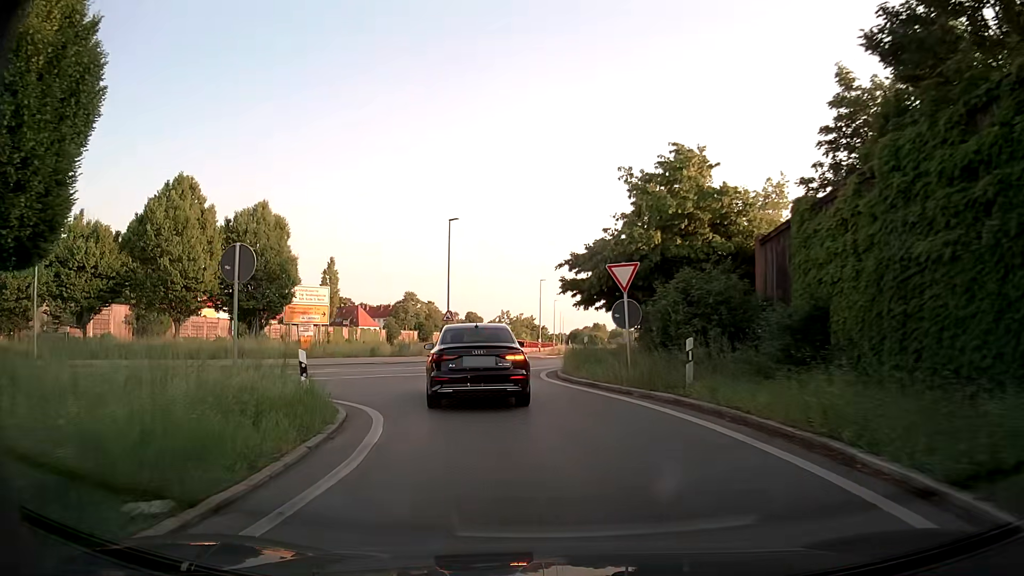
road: trunk_link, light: Day
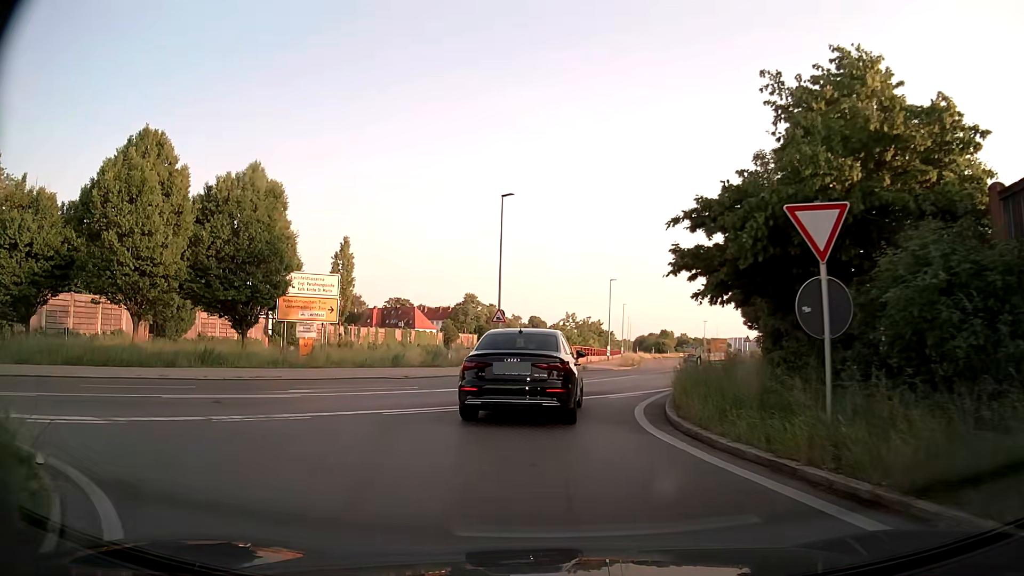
(-0.7, +8.6) m; -7°
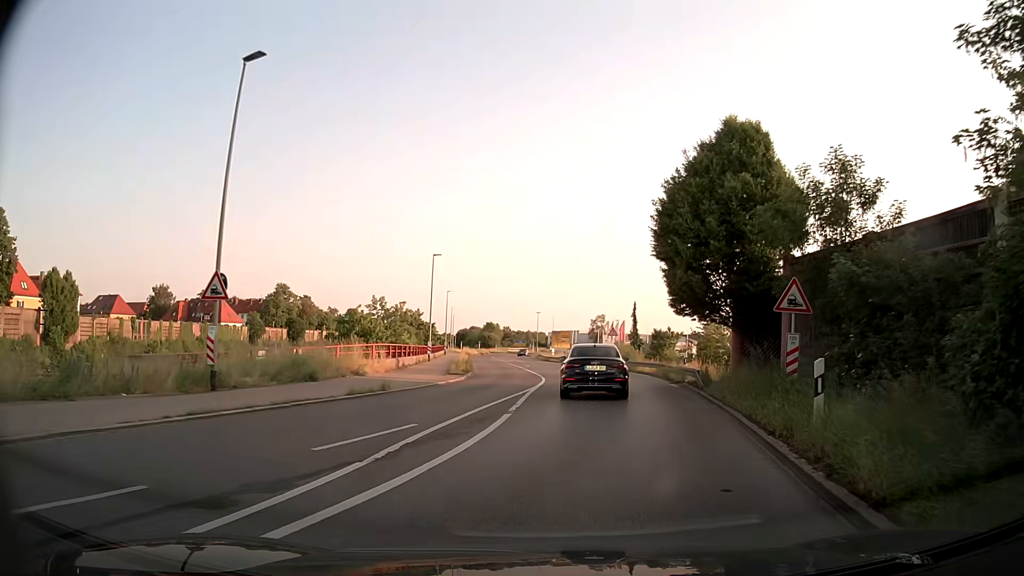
(+1.0, +17.7) m; +14°
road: secondary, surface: asphalt
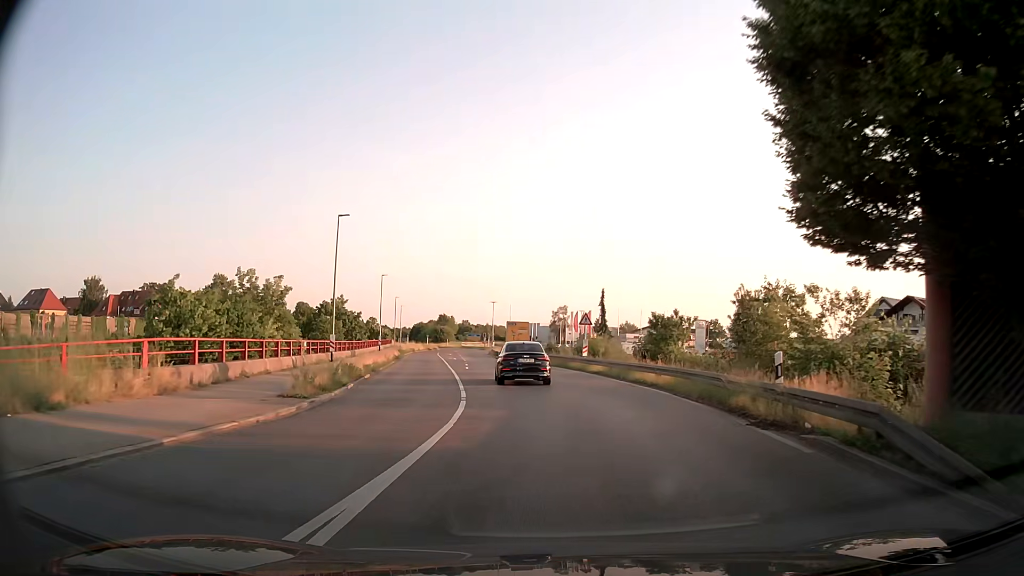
(+0.8, +16.1) m; +3°
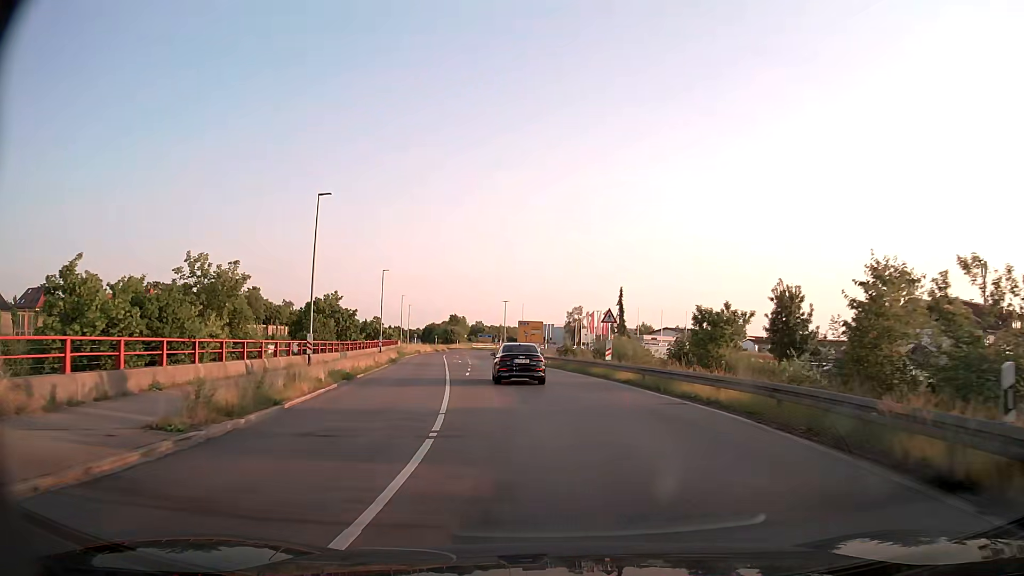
(-0.1, +6.5) m; -3°
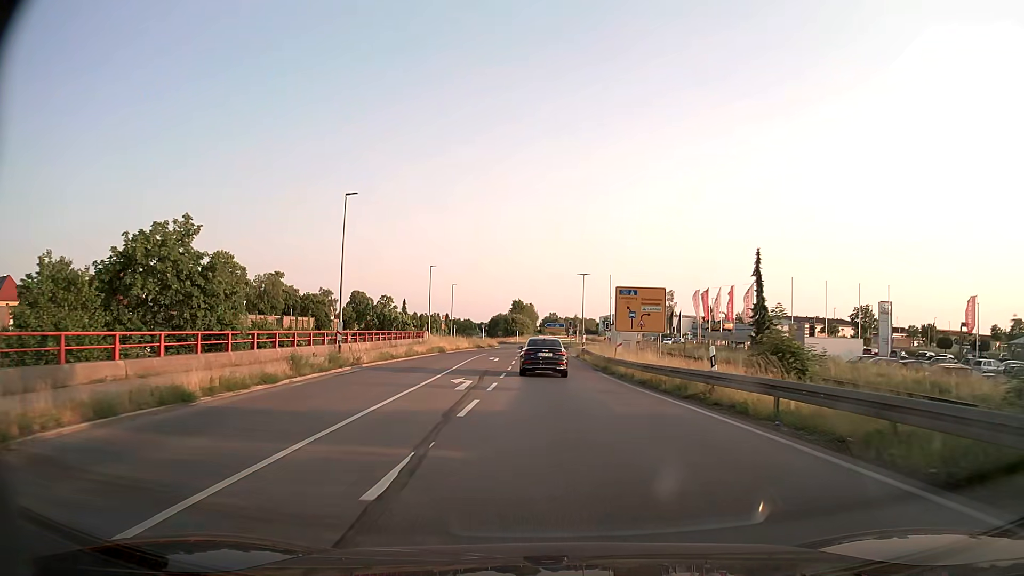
(-1.5, +37.1) m; -5°
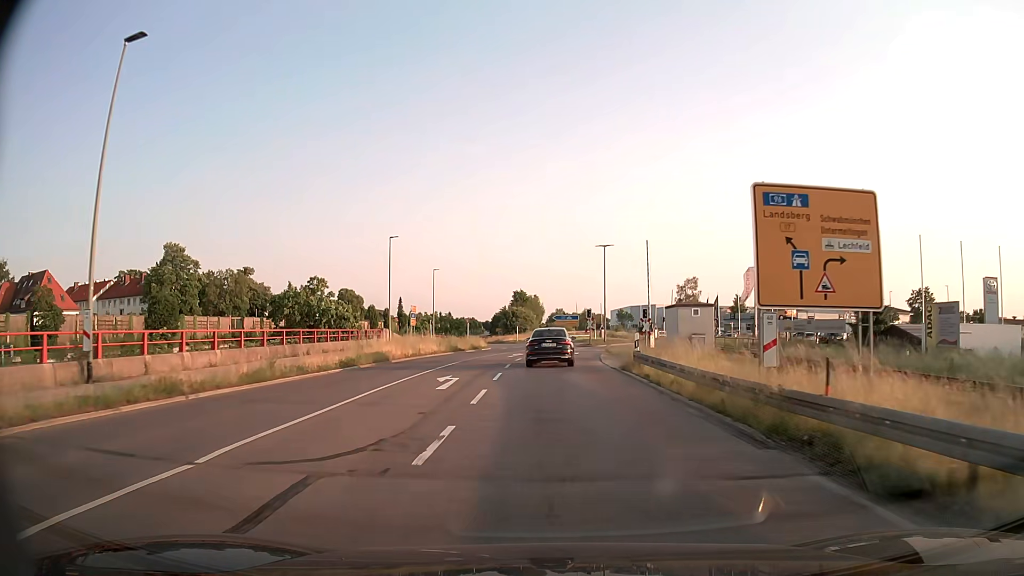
(-0.2, +22.6) m; -1°
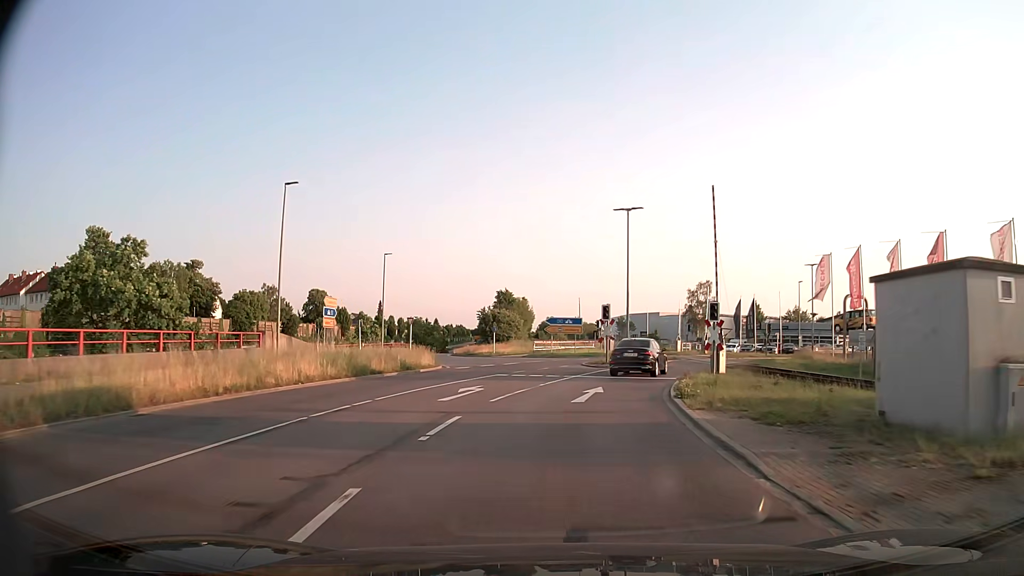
(0.0, +21.8) m; 0°
(0, +10) (+2, +20) (+4, +30) (+8, +39) (+13, +47) (+20, +54) (+29, +60) (+38, +64) (+47, +68) (+56, +72) m
